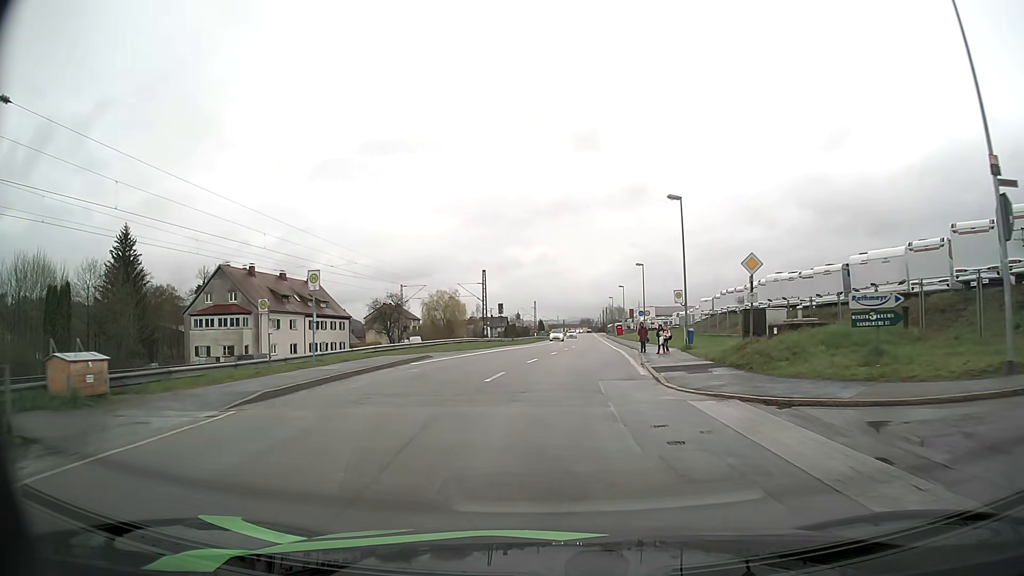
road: unclassified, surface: asphalt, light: Day
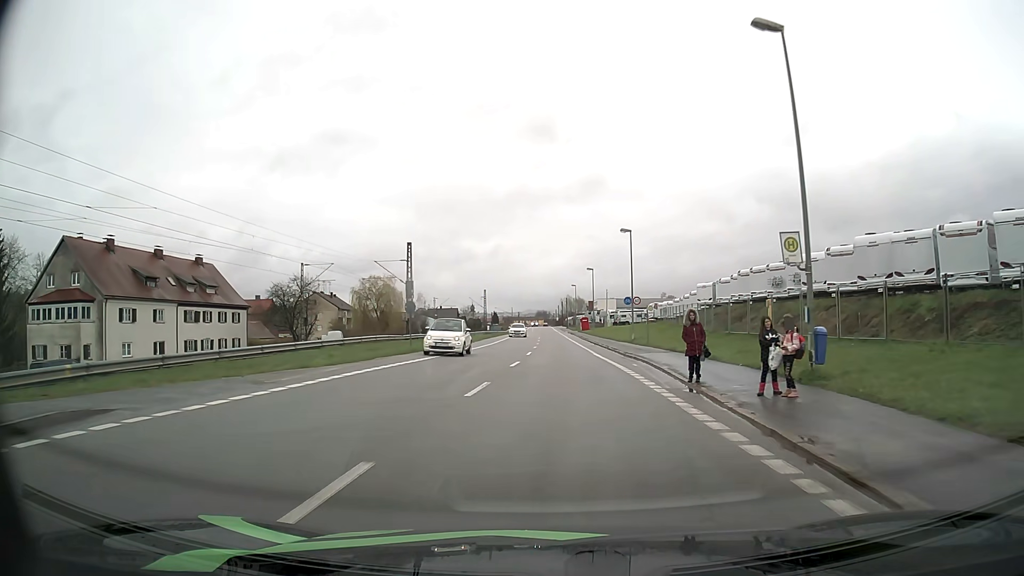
(+0.9, +22.1) m; +4°
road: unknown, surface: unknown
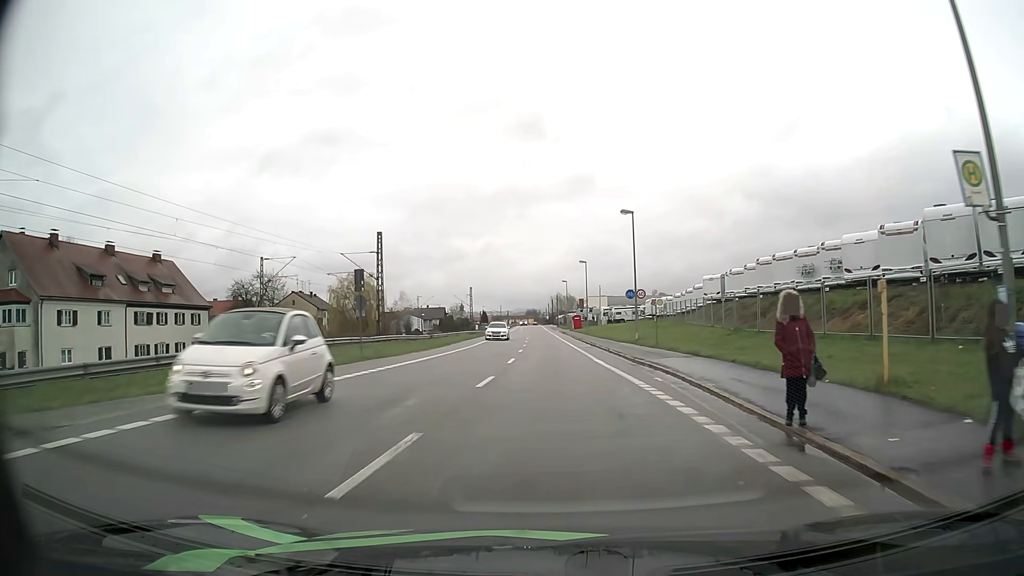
(+0.1, +7.4) m; +1°
